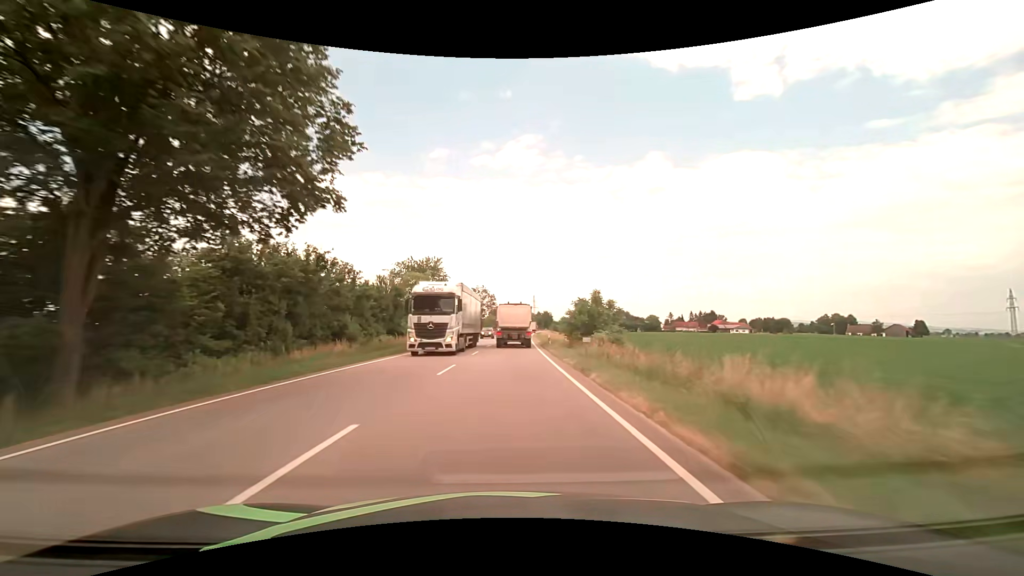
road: primary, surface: asphalt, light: Day
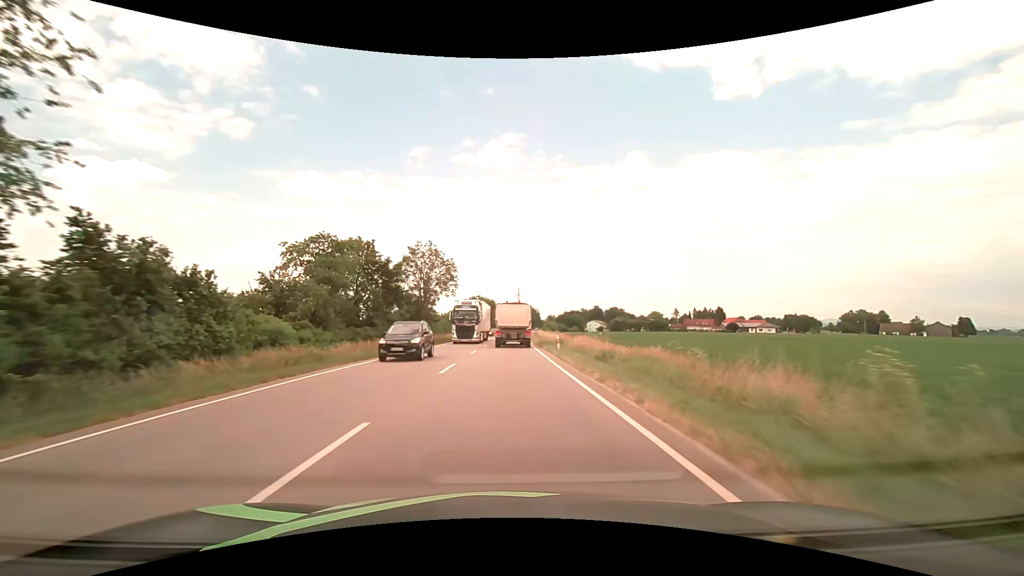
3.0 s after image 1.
(+1.1, +59.2) m; +2°
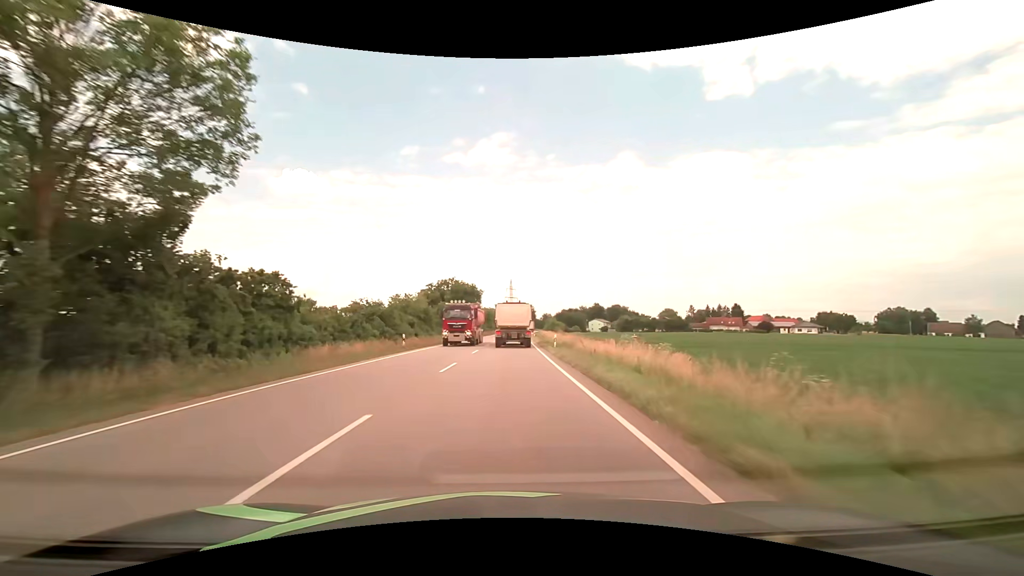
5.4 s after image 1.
(+0.6, +46.7) m; +1°
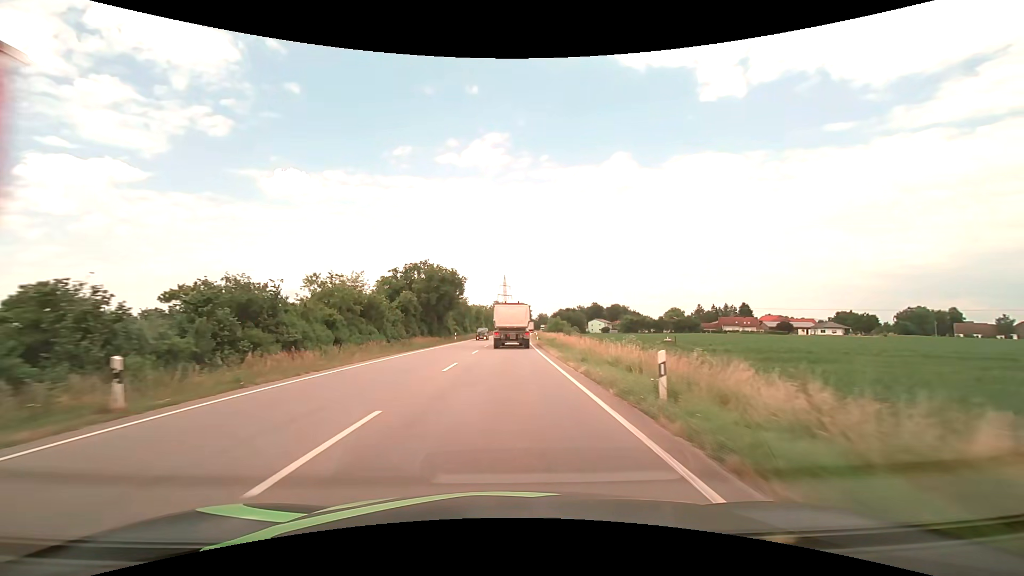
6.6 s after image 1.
(+0.2, +23.2) m; +1°
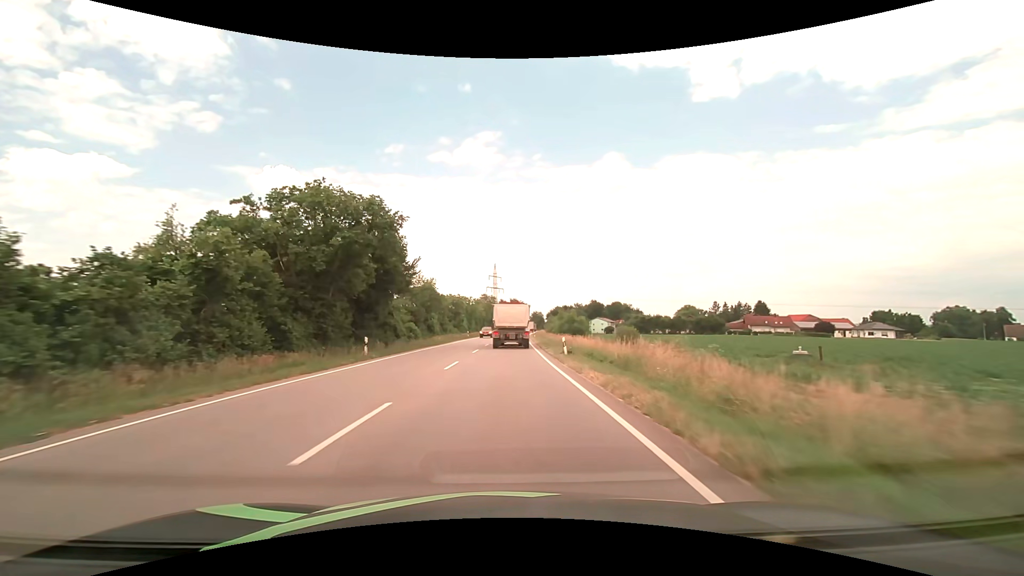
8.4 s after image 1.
(+0.4, +34.6) m; +1°
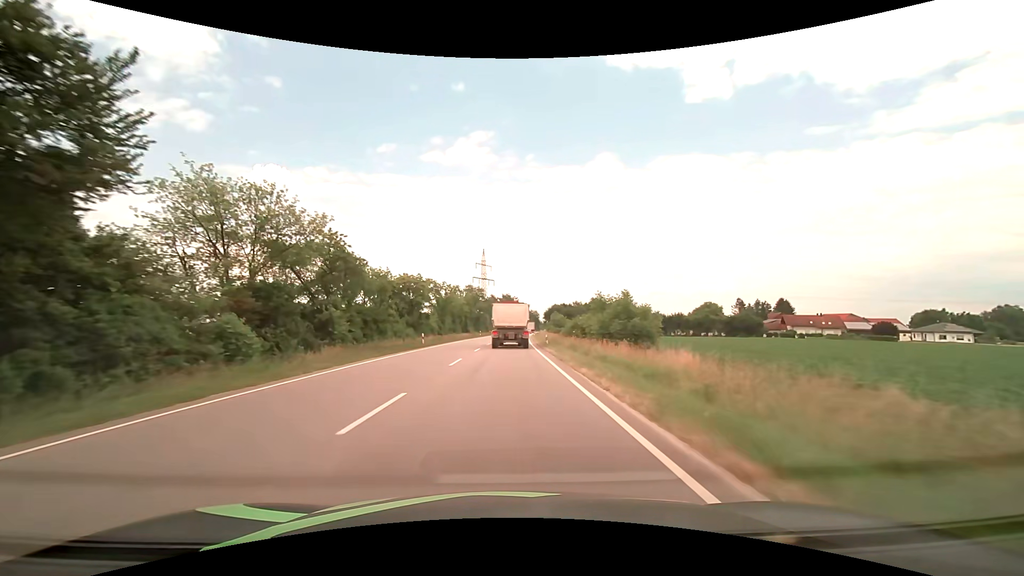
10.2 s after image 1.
(+0.3, +34.3) m; +1°
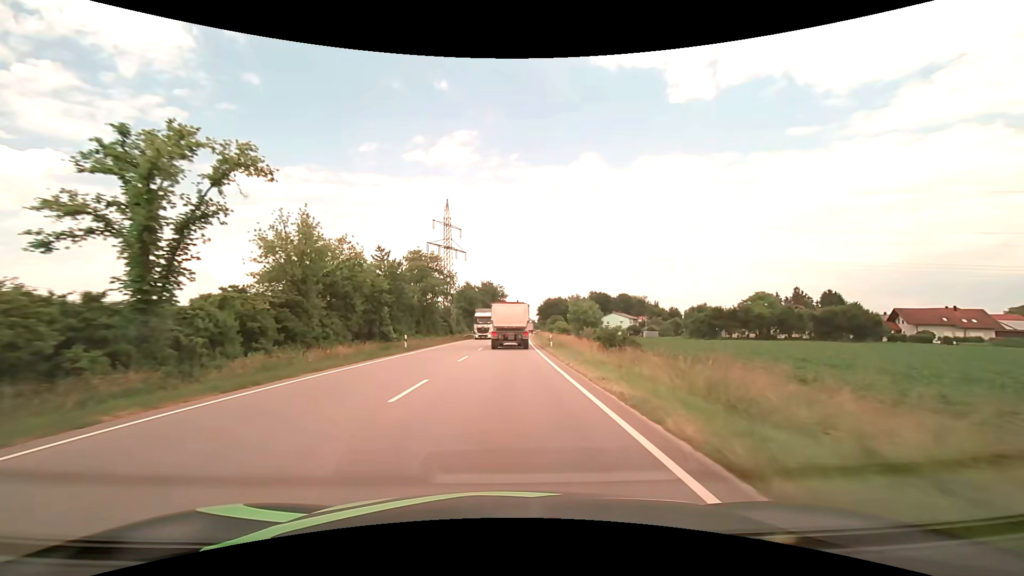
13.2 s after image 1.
(+0.9, +56.4) m; +2°
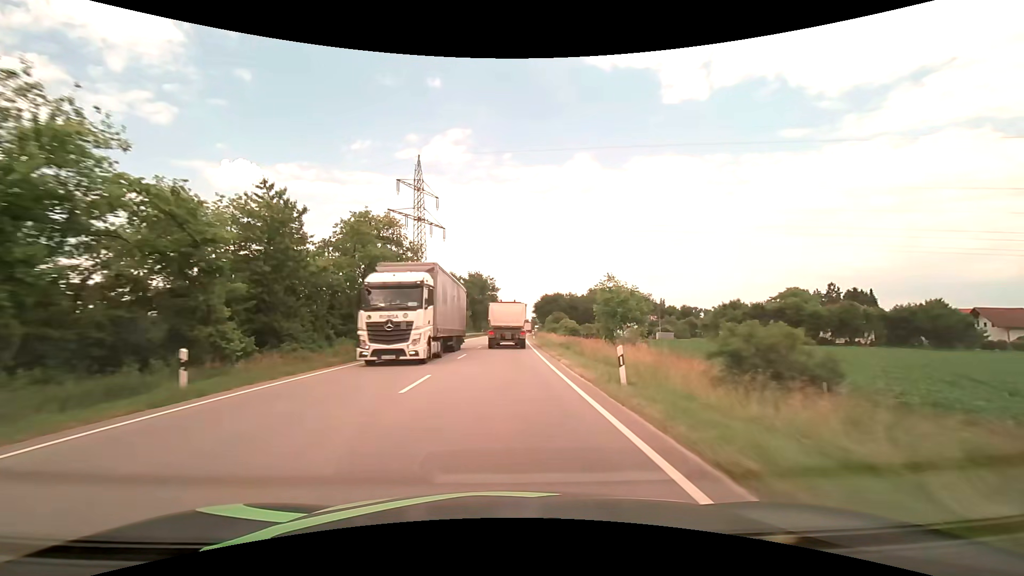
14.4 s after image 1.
(+0.2, +22.3) m; +1°
(0, +10) (0, +20) (0, +30) (0, +40) (0, +50) (+1, +60) (+1, +70) (+1, +80) (+2, +90) (+2, +100) m
